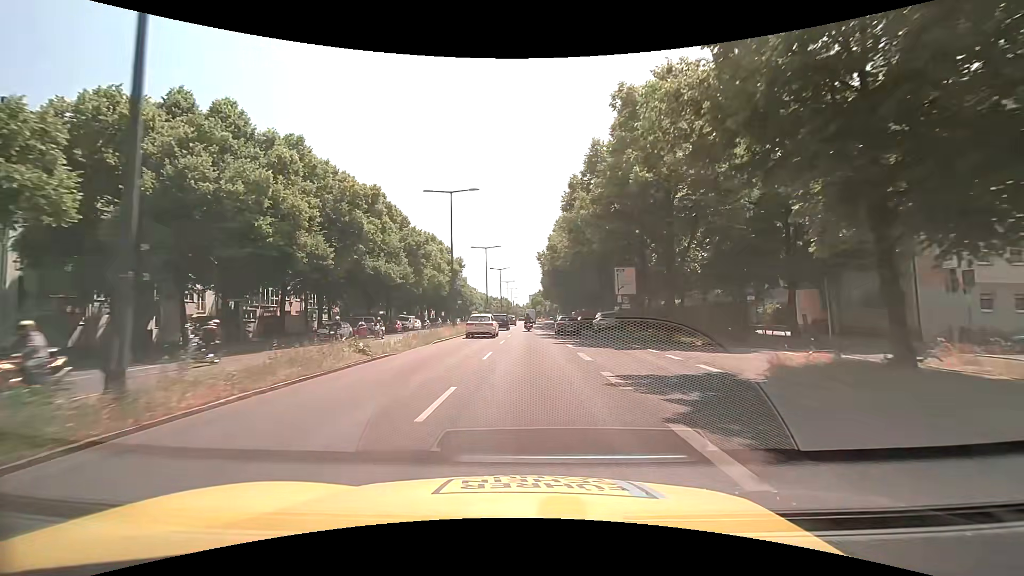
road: primary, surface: asphalt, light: Day
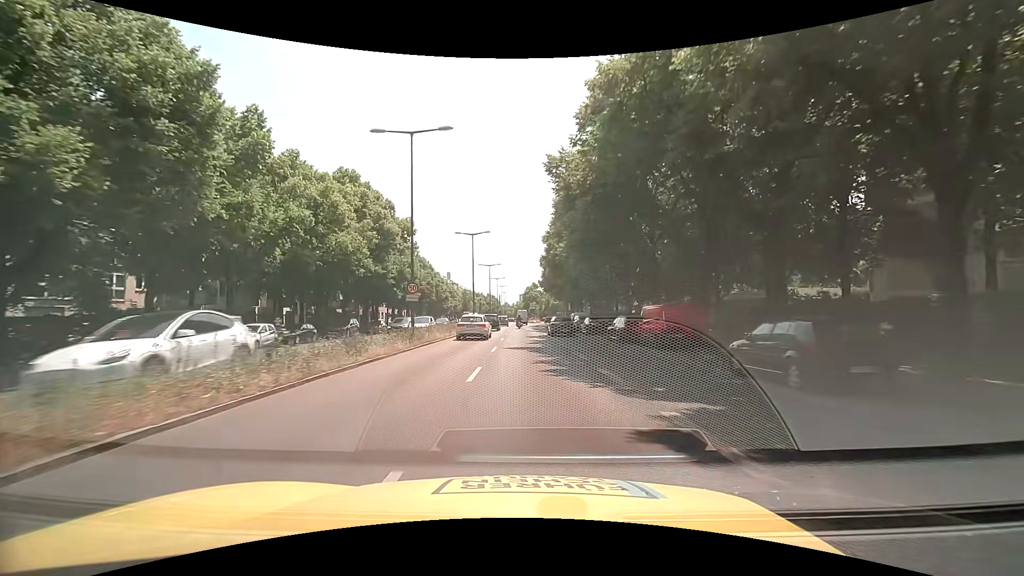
(0.0, +41.0) m; +1°
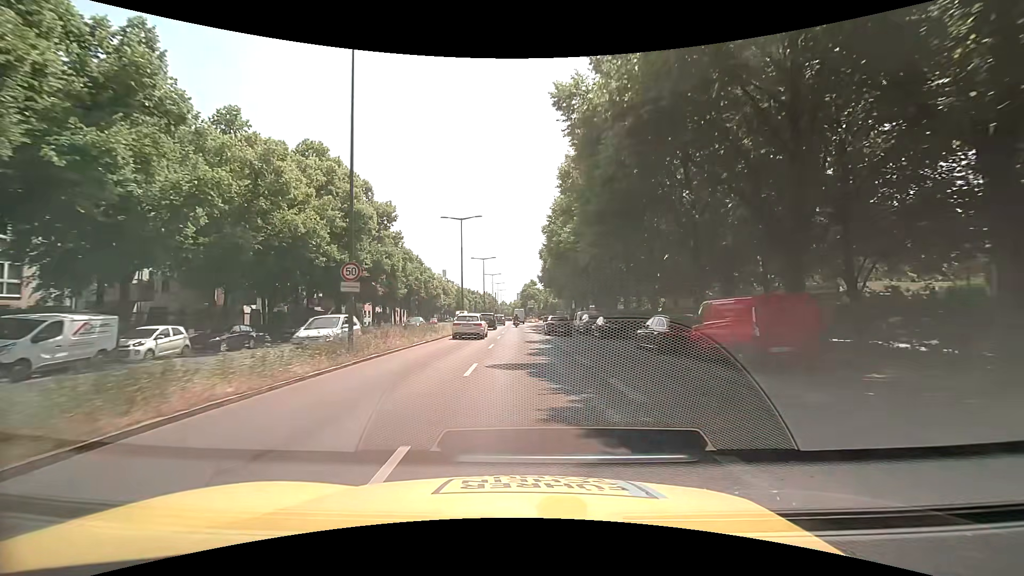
(+0.1, +8.2) m; +1°
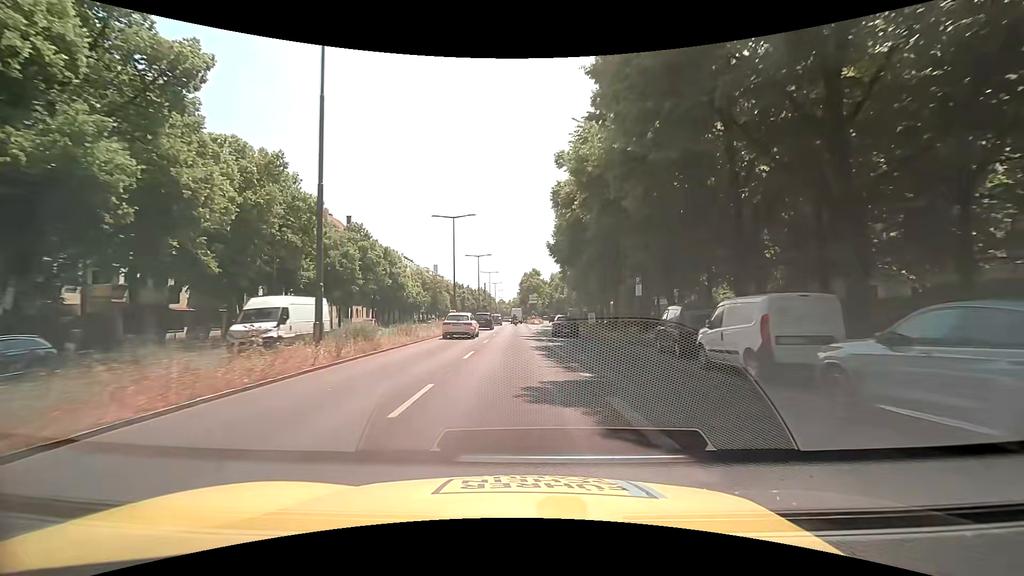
(+0.1, +33.0) m; 0°
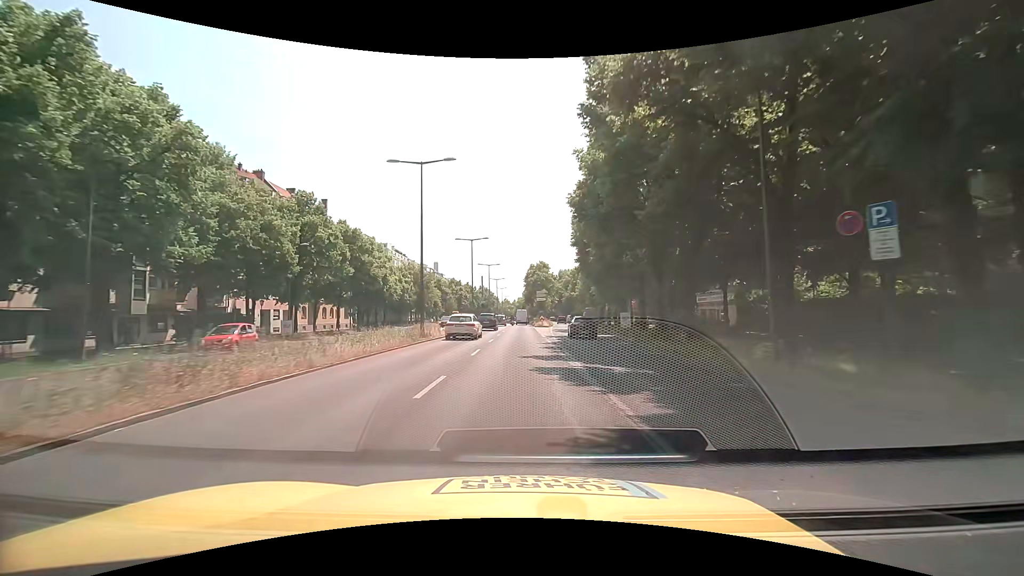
(-0.1, +16.5) m; -1°
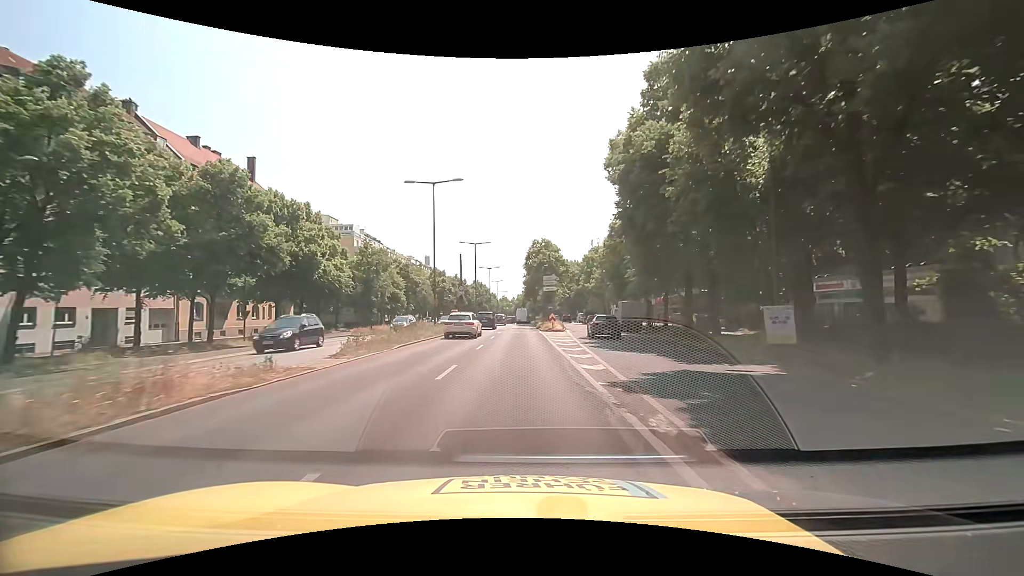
(-0.1, +24.8) m; -1°
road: trunk
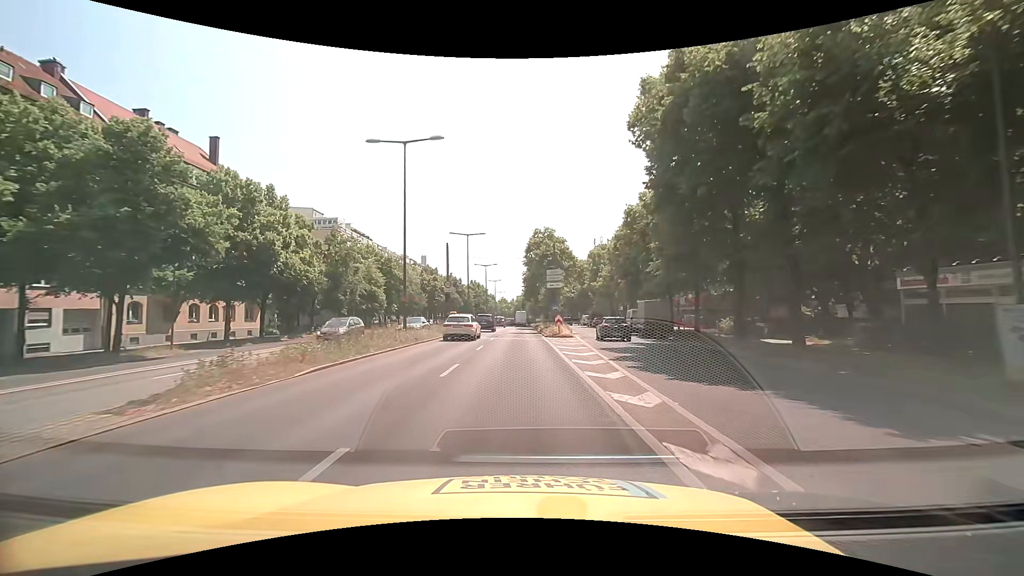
(+0.1, +8.3) m; +1°
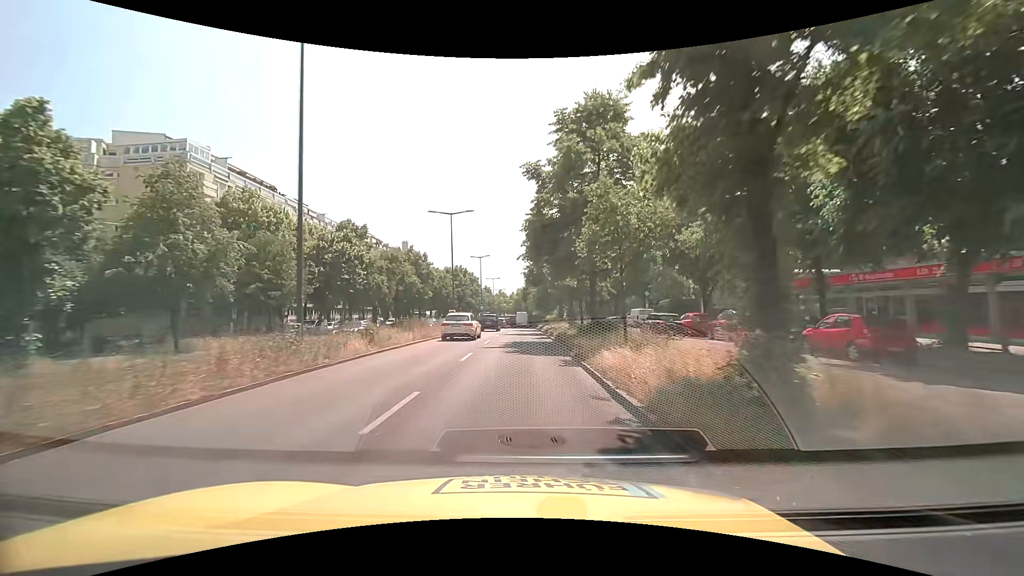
(+0.1, +41.3) m; 0°
(0, +10) (0, +20) (0, +30) (0, +40) (0, +50) (0, +60) (0, +70) (0, +80) (0, +90) (0, +100) m
